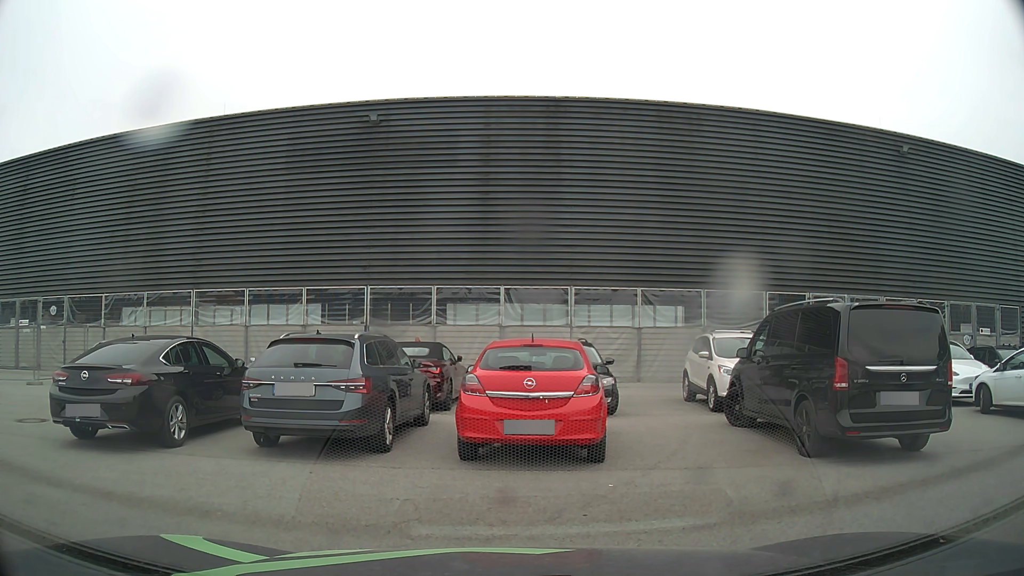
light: Day
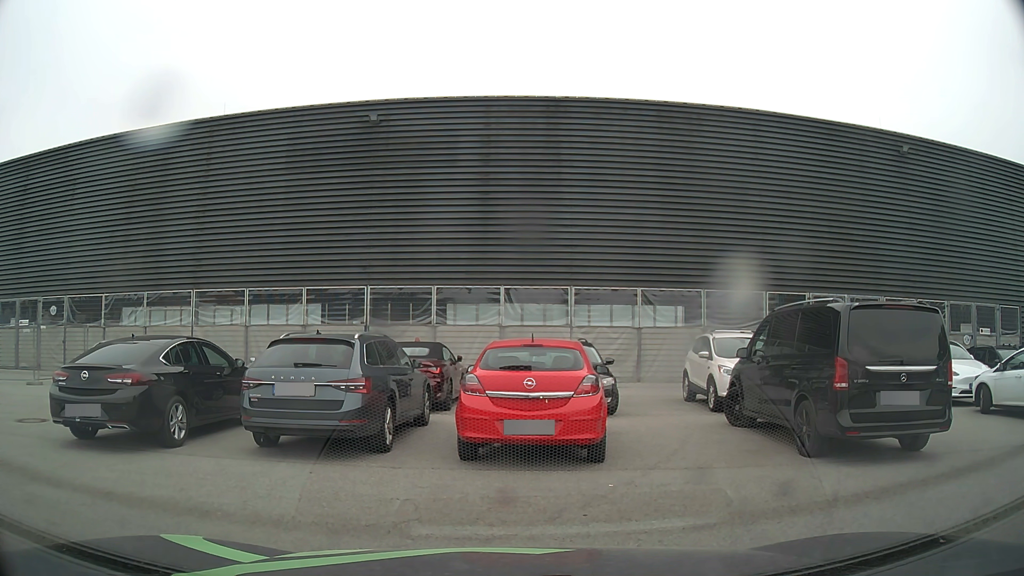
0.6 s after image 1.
(0.0, 0.0) m; 0°
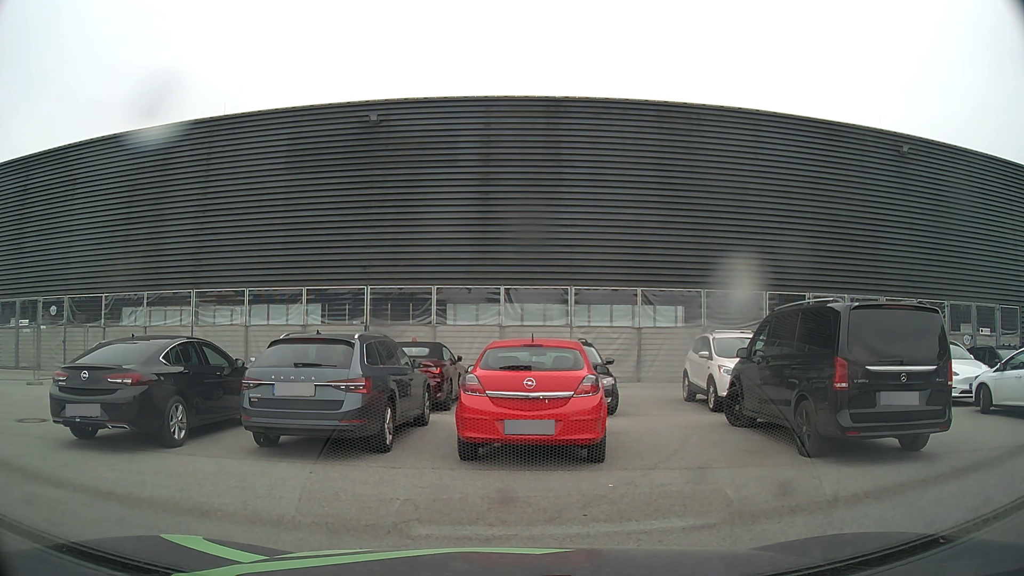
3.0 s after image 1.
(0.0, 0.0) m; 0°
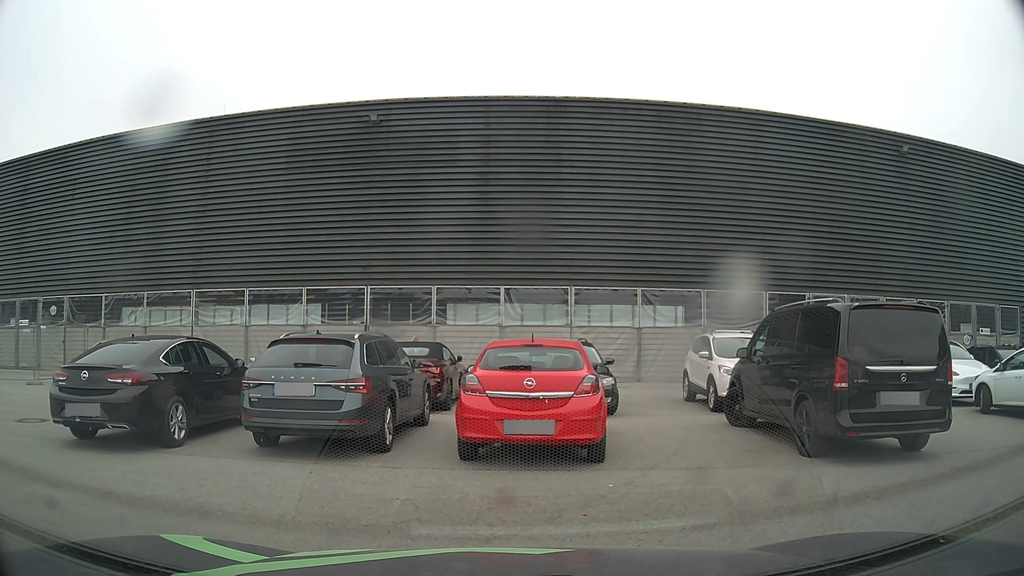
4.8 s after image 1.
(0.0, 0.0) m; 0°
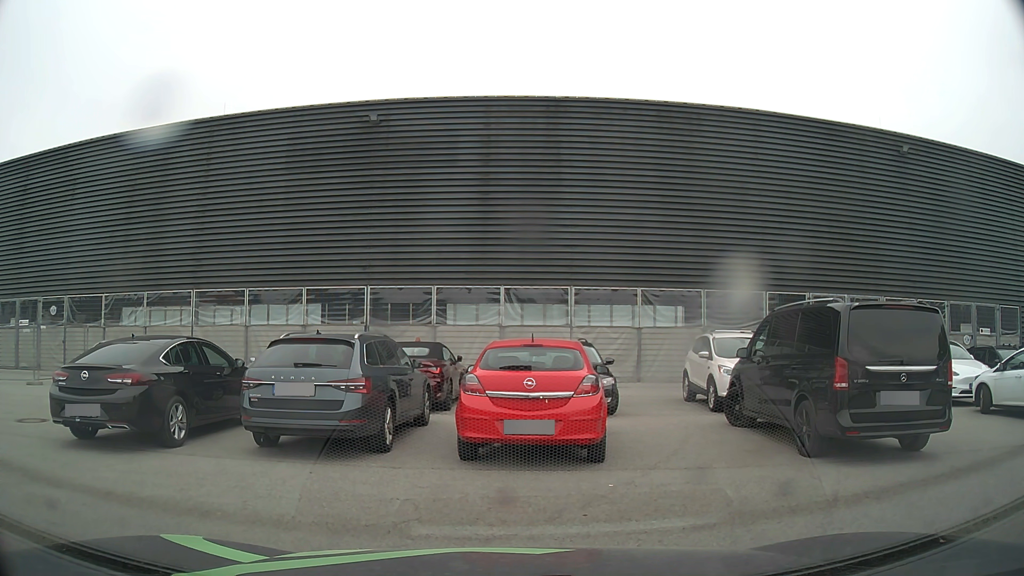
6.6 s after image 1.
(0.0, 0.0) m; 0°
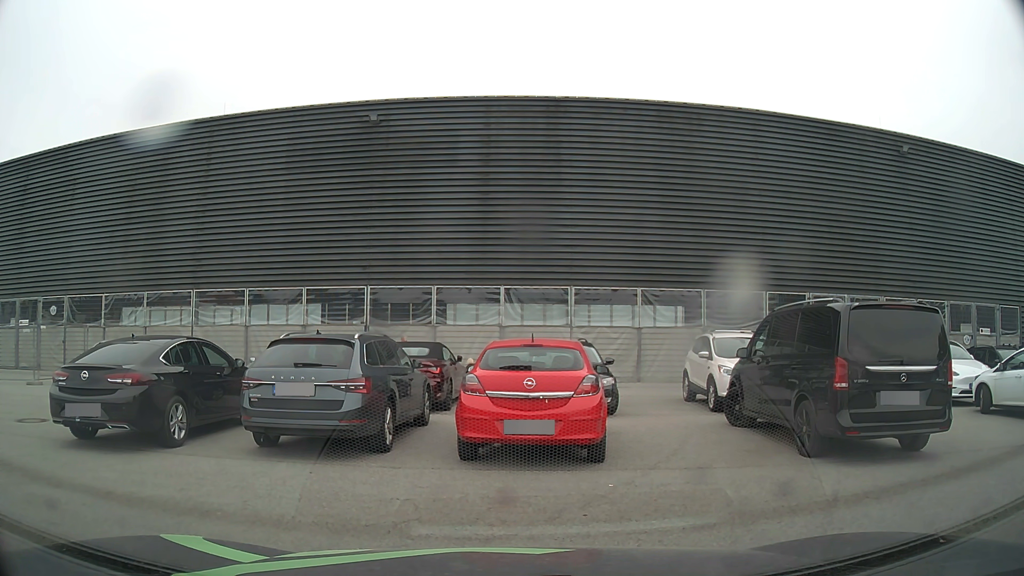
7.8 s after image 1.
(0.0, 0.0) m; 0°
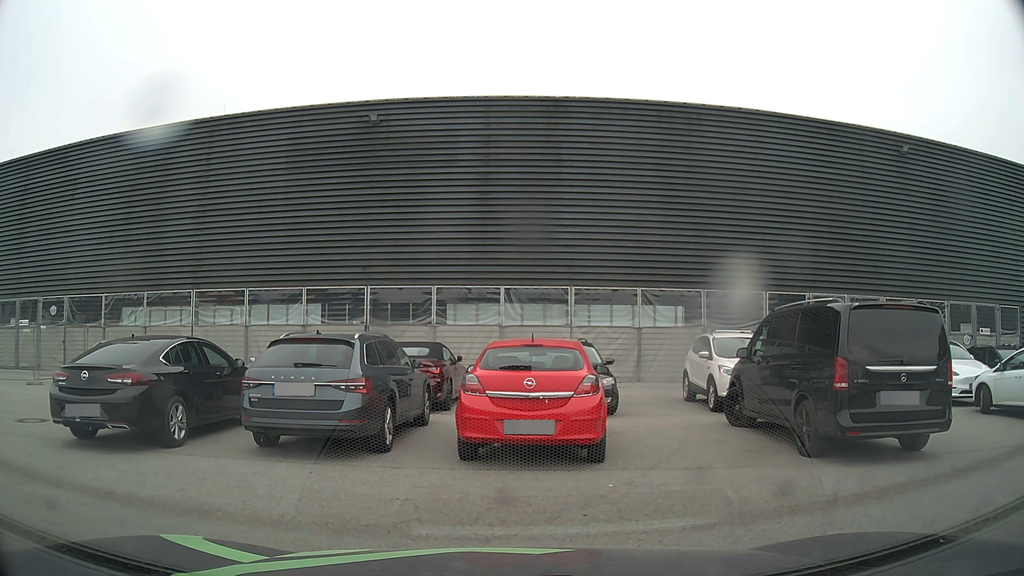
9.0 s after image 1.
(0.0, 0.0) m; 0°
